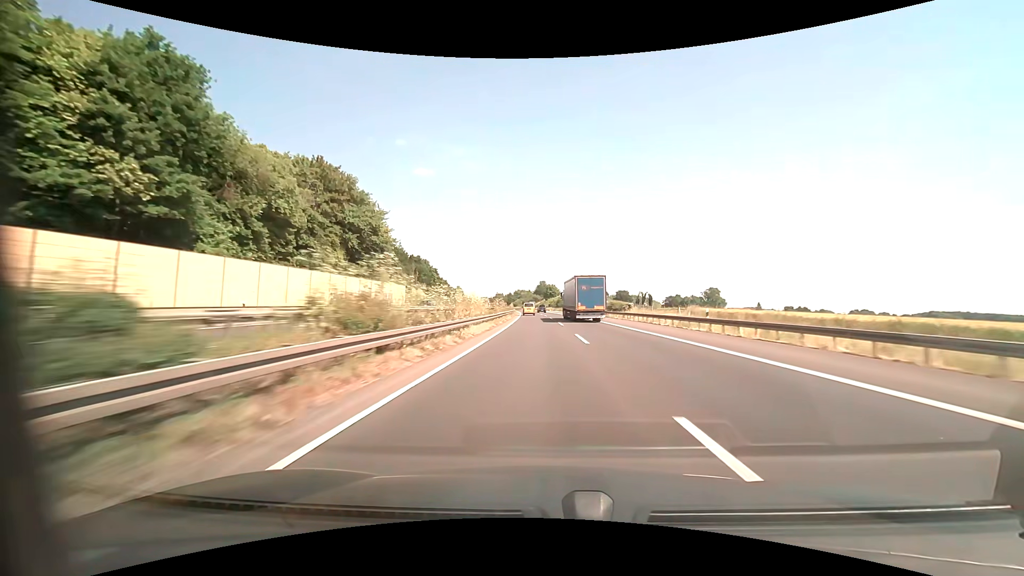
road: motorway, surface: asphalt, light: Day
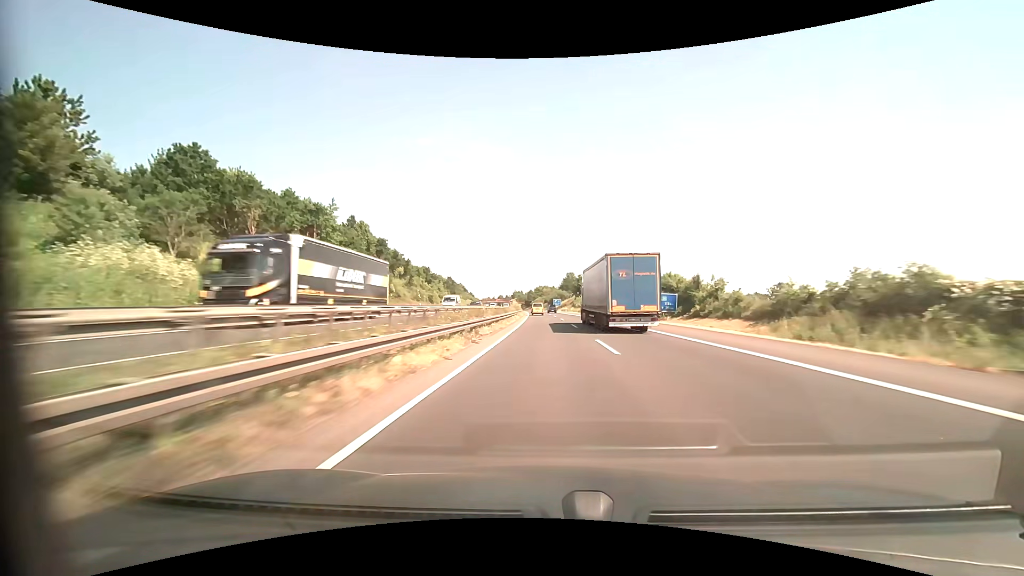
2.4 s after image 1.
(-1.8, +75.9) m; -3°
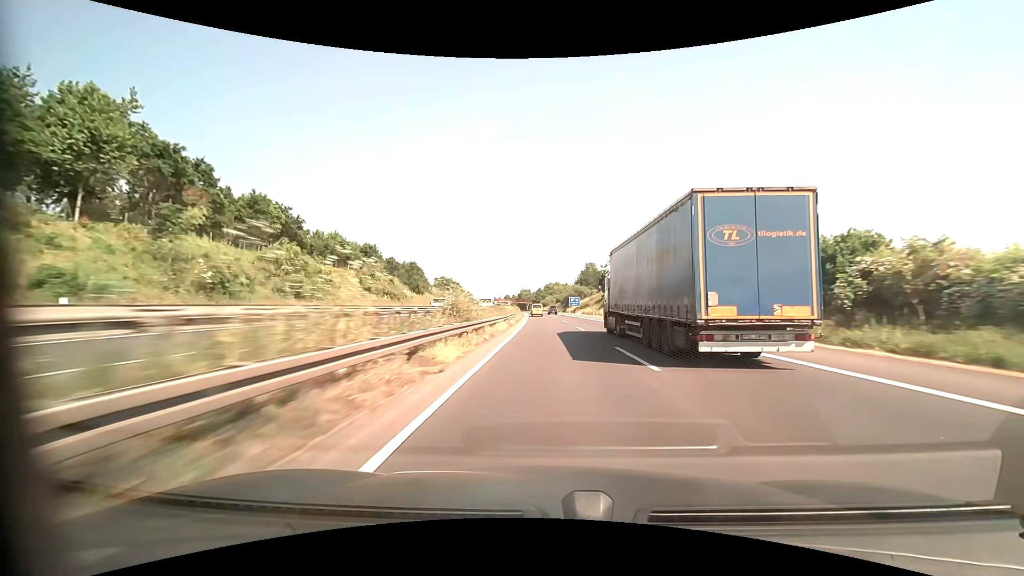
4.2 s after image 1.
(-0.7, +57.4) m; -1°
(0, +10) (0, +20) (0, +30) (0, +40) (0, +50) (-1, +60) (-1, +70) (-1, +80) (-1, +90) (-2, +100) m
